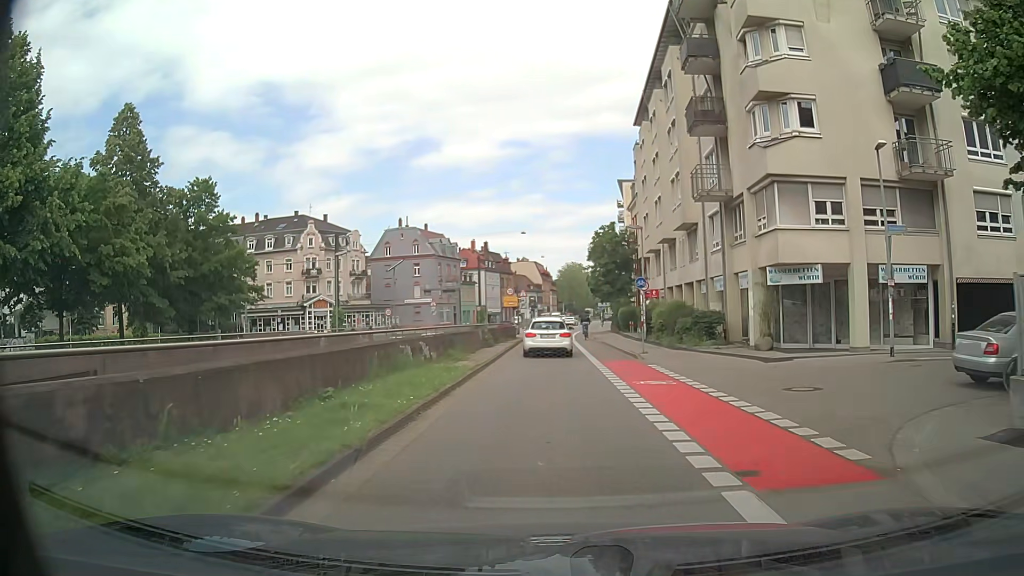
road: secondary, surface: asphalt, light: Day
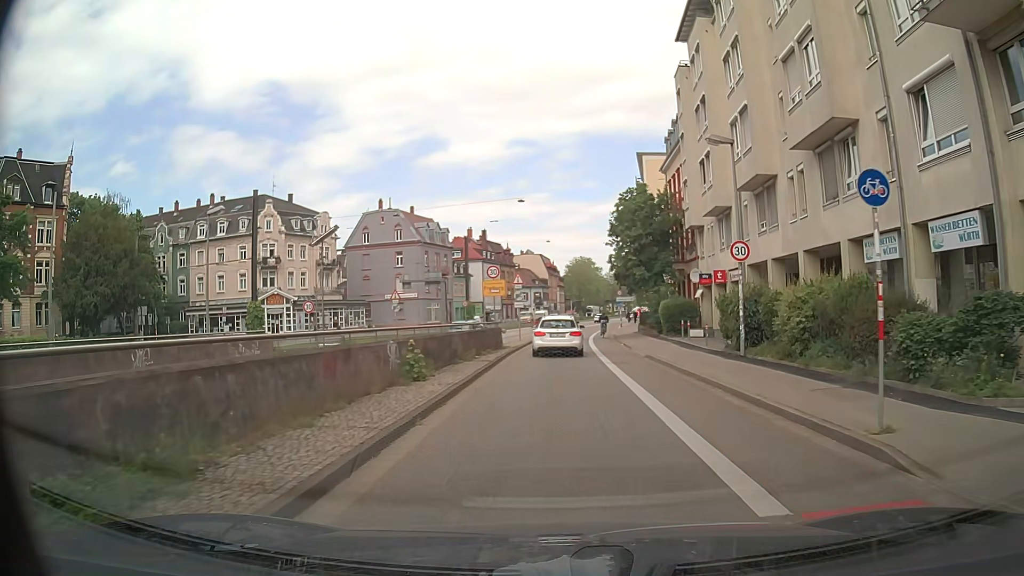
(-0.3, +17.9) m; -2°
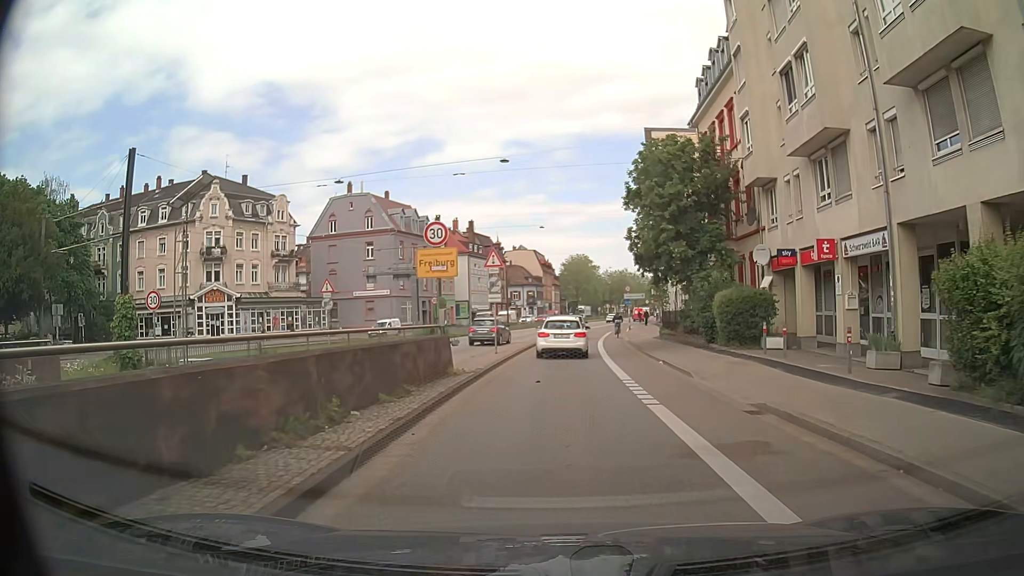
(+0.1, +13.4) m; 0°
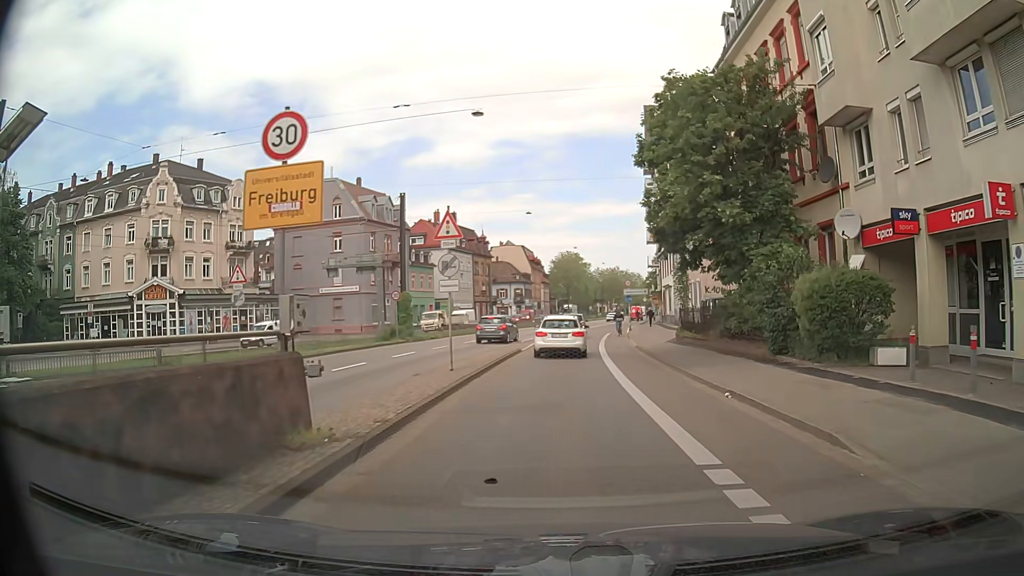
(+0.1, +8.9) m; +2°
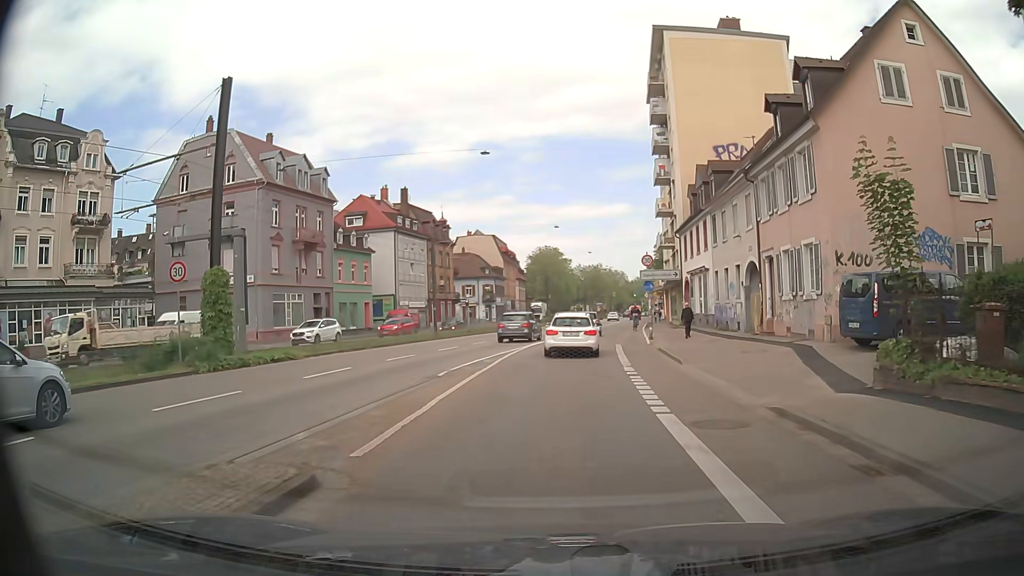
(+0.3, +22.2) m; +1°
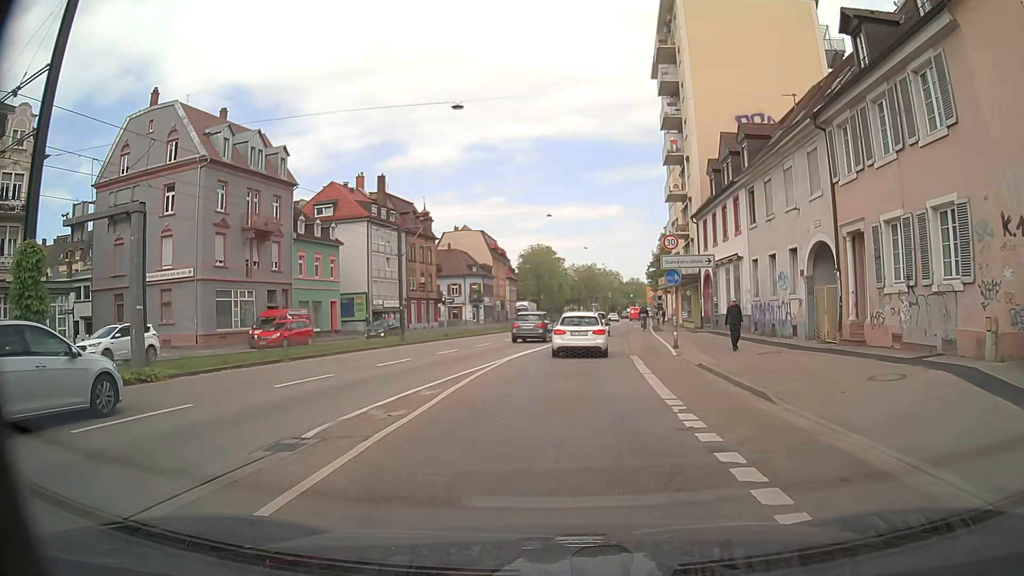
(+0.1, +8.6) m; +1°
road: trunk
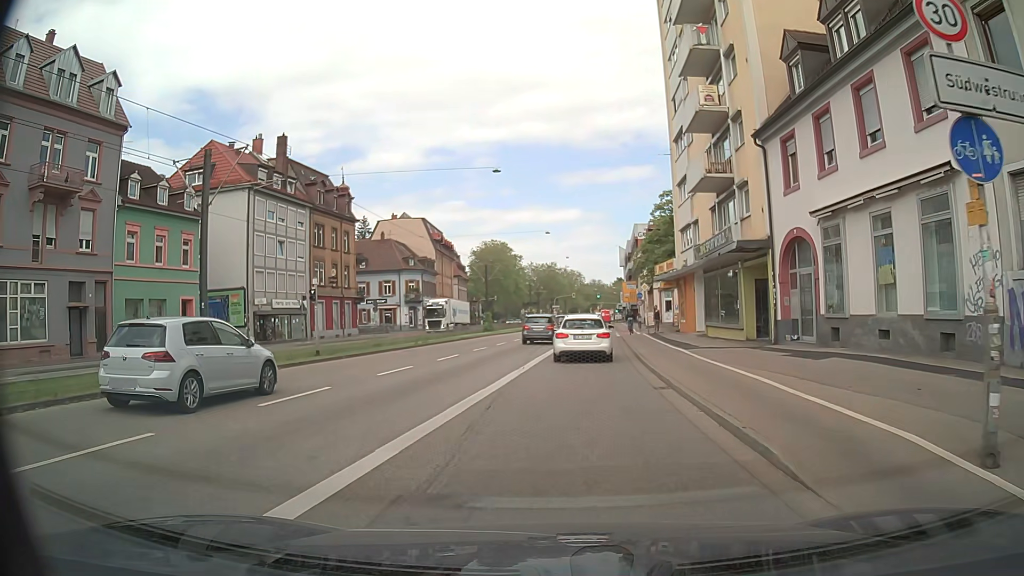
(+0.6, +20.1) m; +3°
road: primary
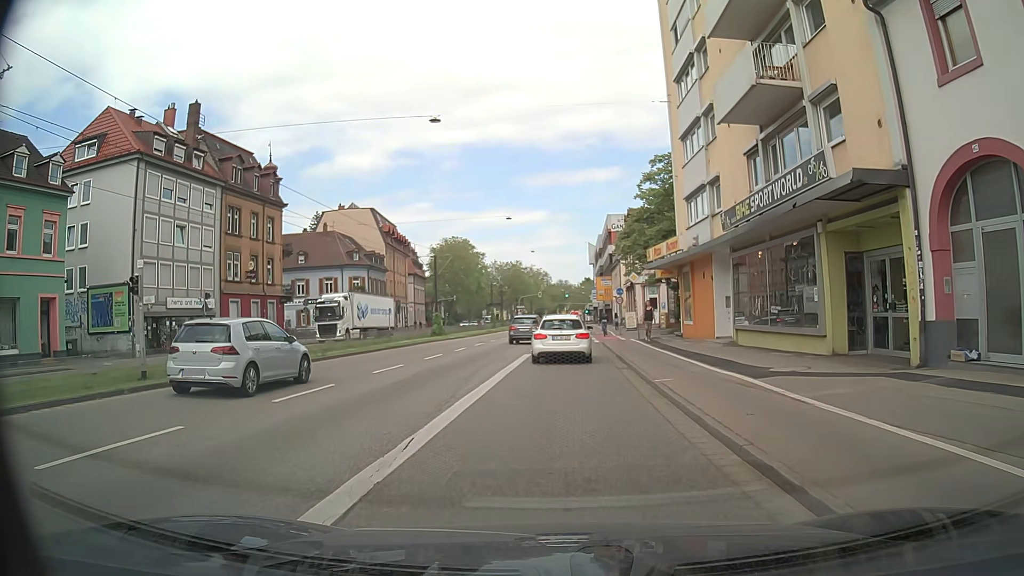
(+0.3, +11.2) m; +3°
(0, +10) (0, +20) (0, +30) (+1, +40) (+1, +50) (+1, +60) (+2, +70) (+2, +80) (+2, +90) (+2, +100) m
